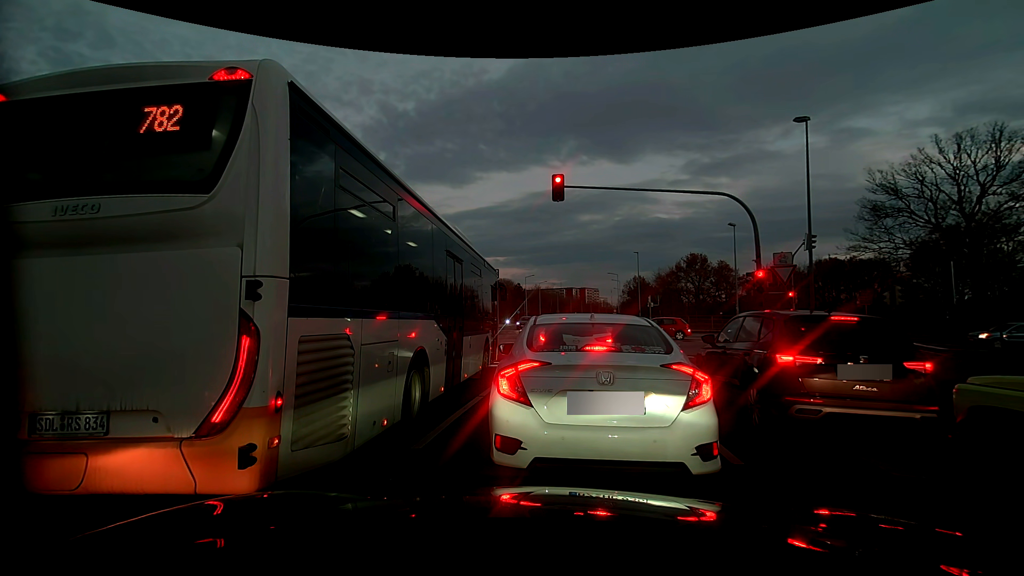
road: residential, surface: asphalt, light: Dusk
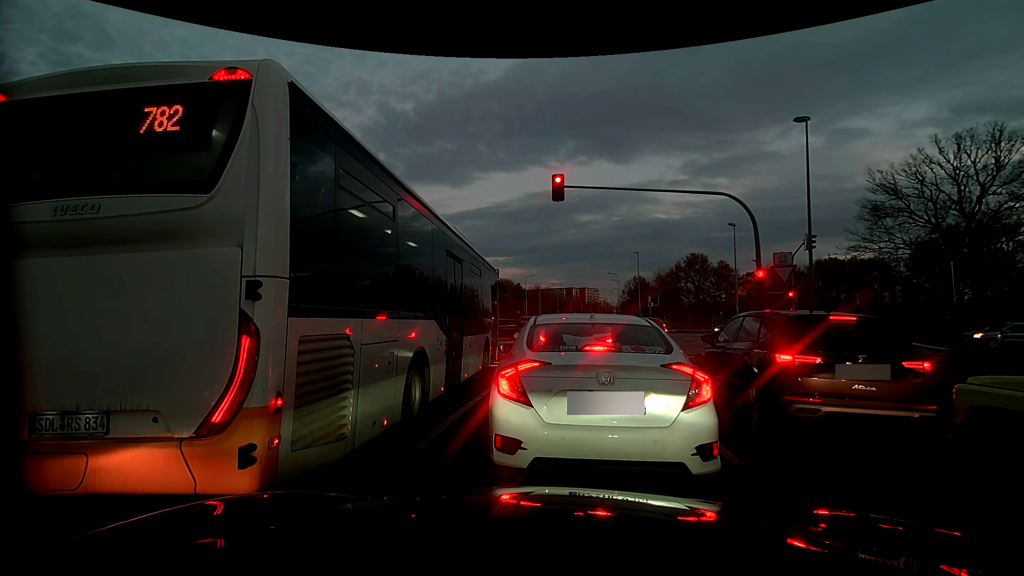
(0.0, 0.0) m; 0°
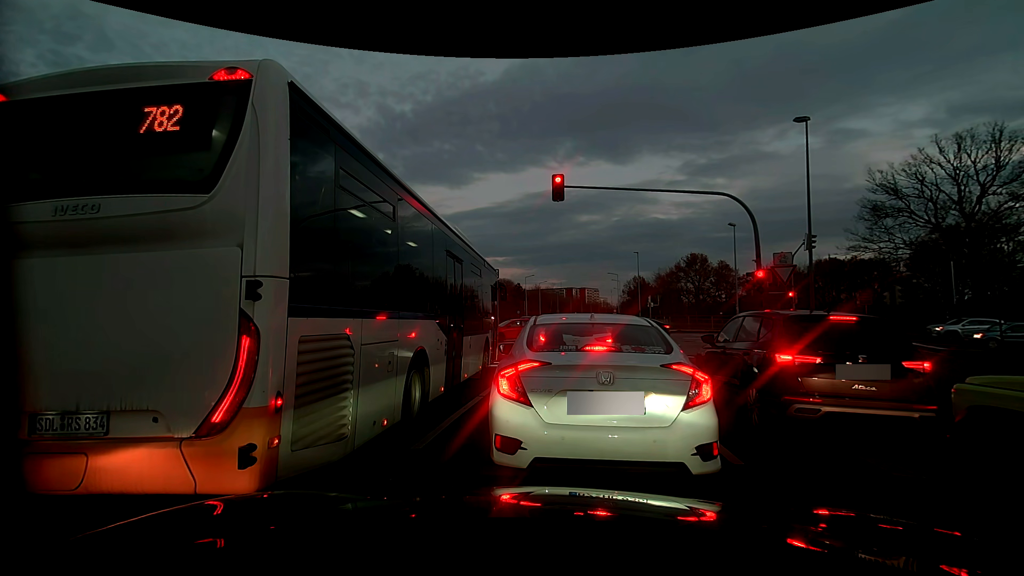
(0.0, 0.0) m; 0°
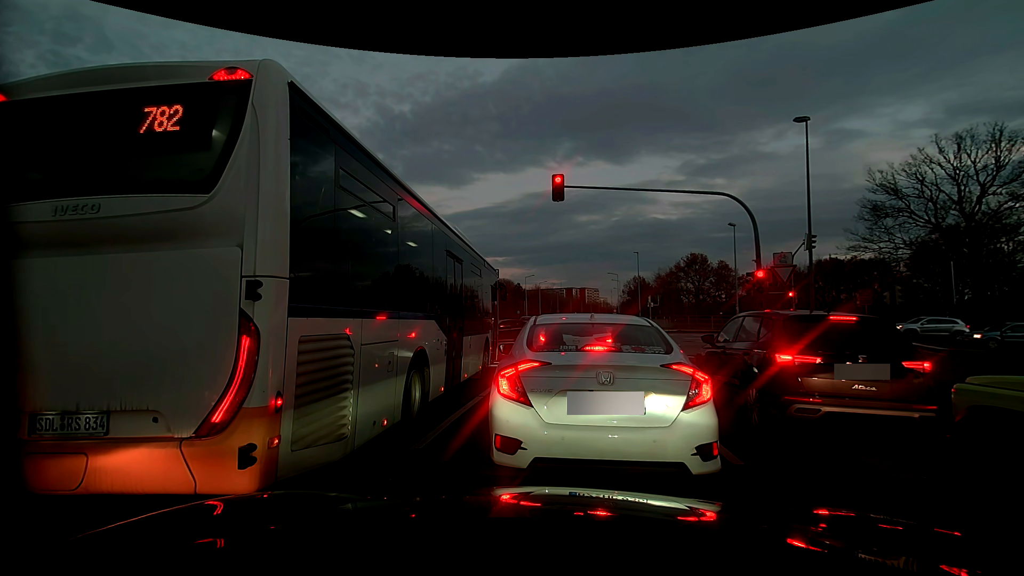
(0.0, 0.0) m; 0°
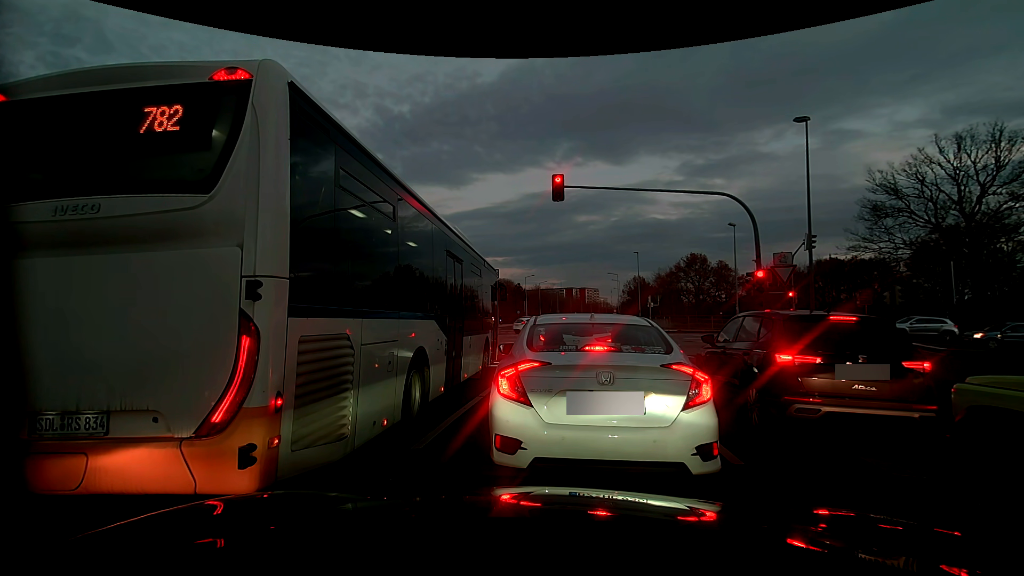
(0.0, 0.0) m; 0°
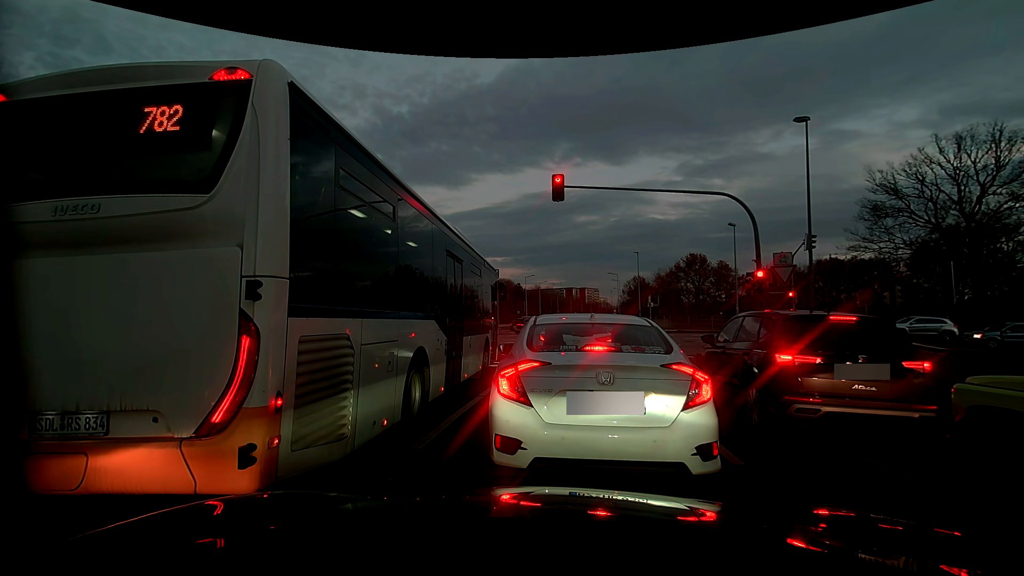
(0.0, 0.0) m; 0°
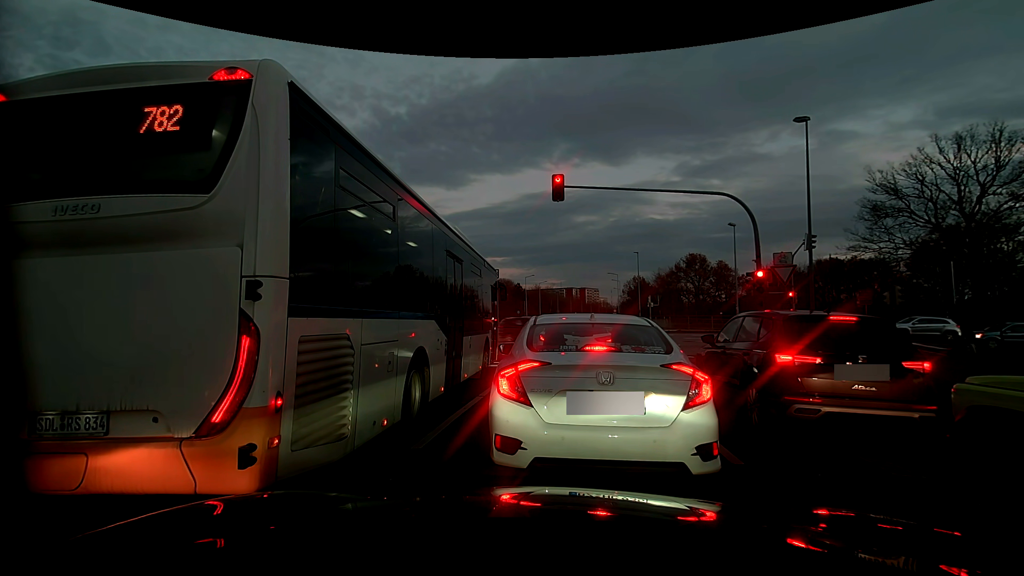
(0.0, 0.0) m; 0°
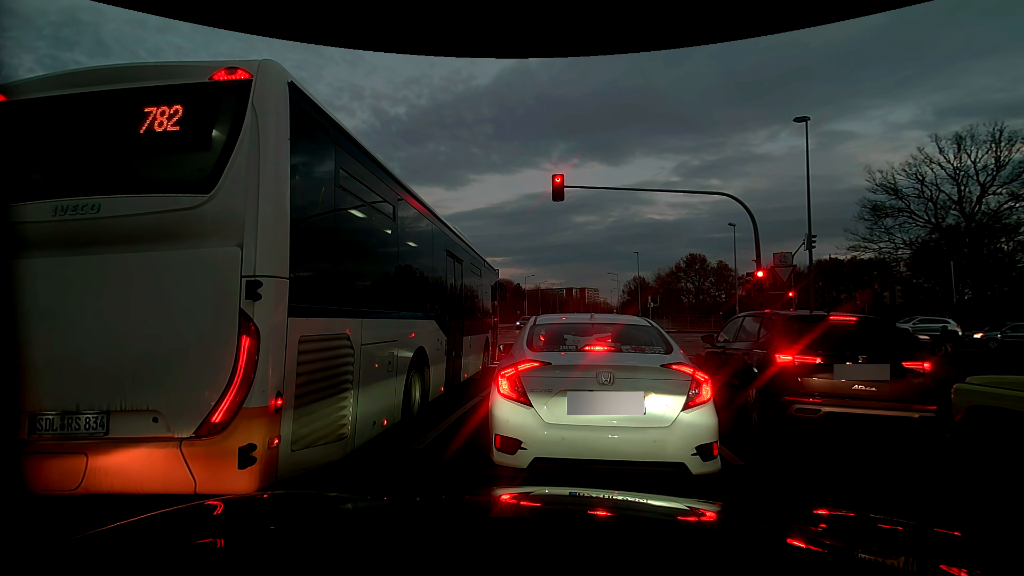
(0.0, 0.0) m; 0°
(+1, +10) (+2, +20) (+4, +30) (+5, +40) (+7, +50) (+8, +59) (+10, +69) (+12, +79) (+13, +89) (+15, +99) m
